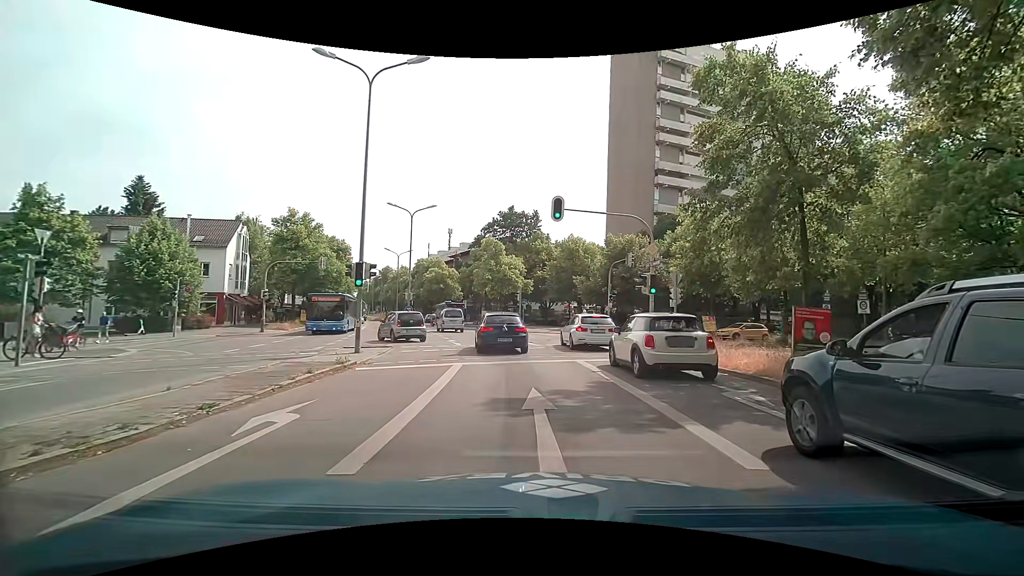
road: secondary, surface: asphalt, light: Day
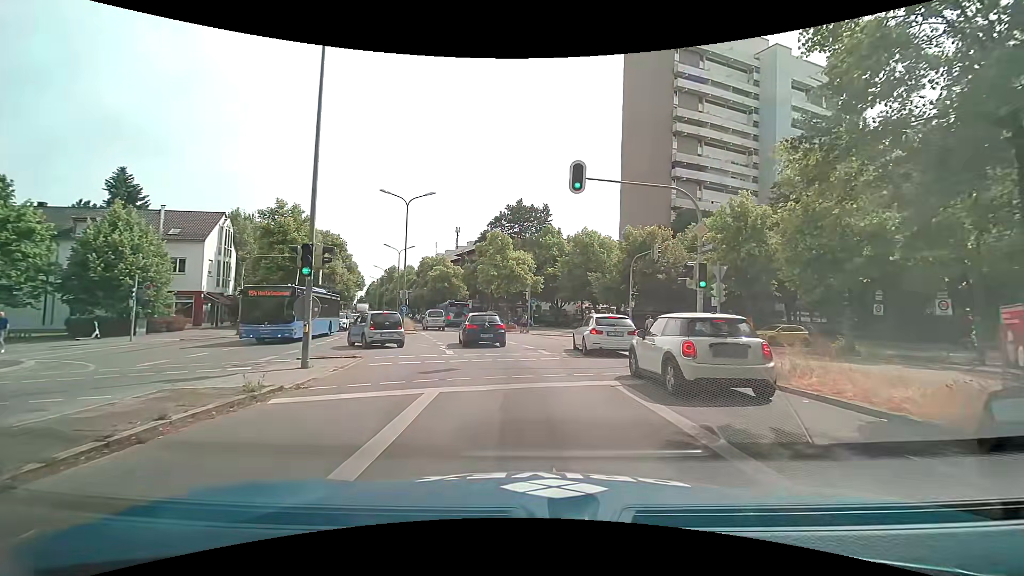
(-0.1, +5.1) m; -2°
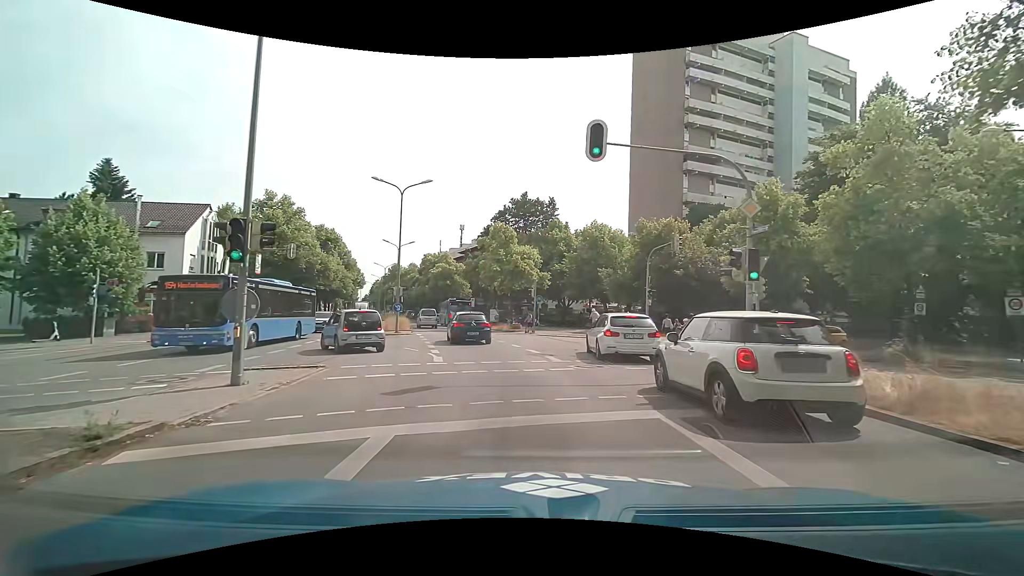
(0.0, +3.4) m; 0°
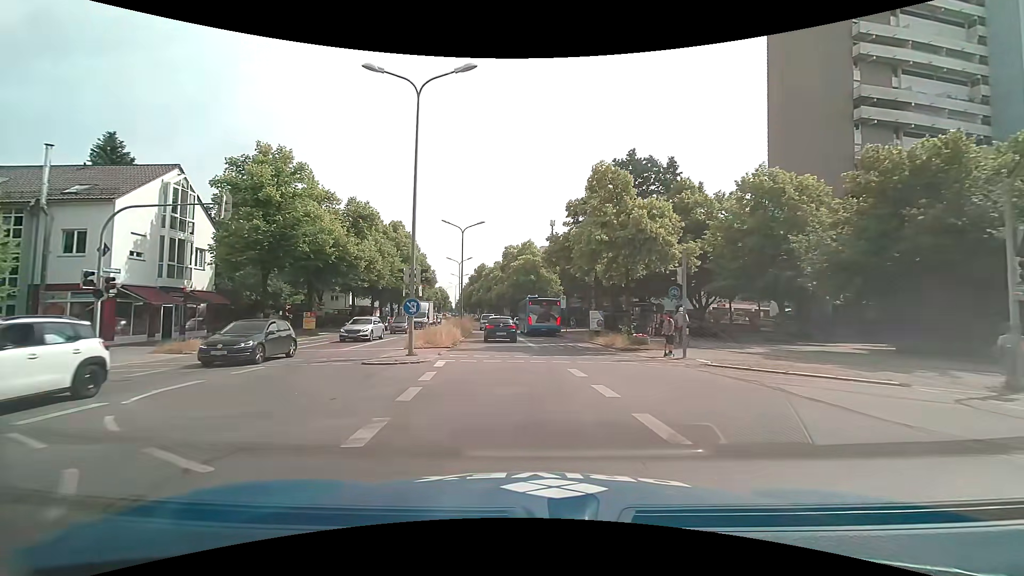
(-1.5, +17.8) m; -11°
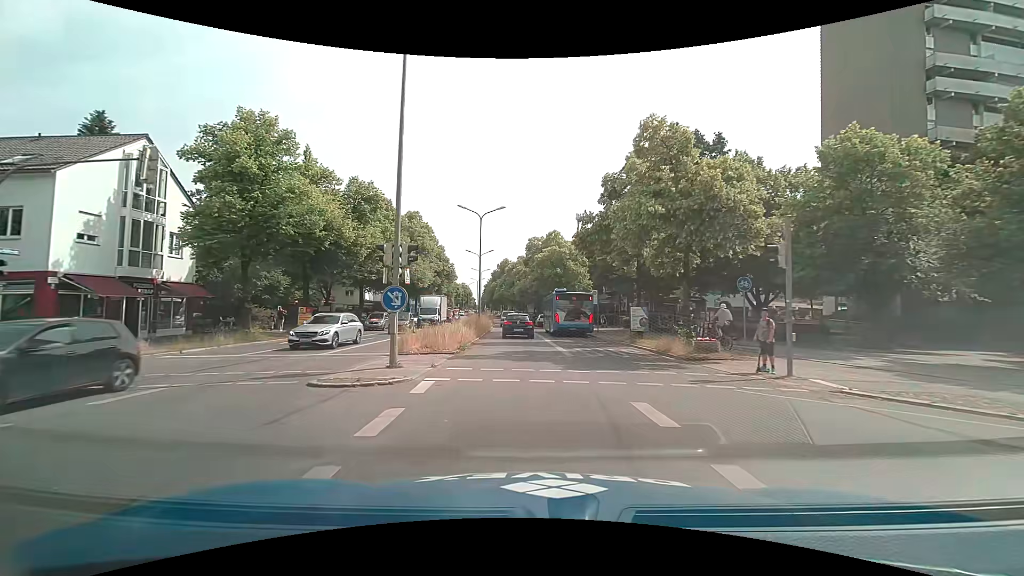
(-0.2, +5.4) m; -3°
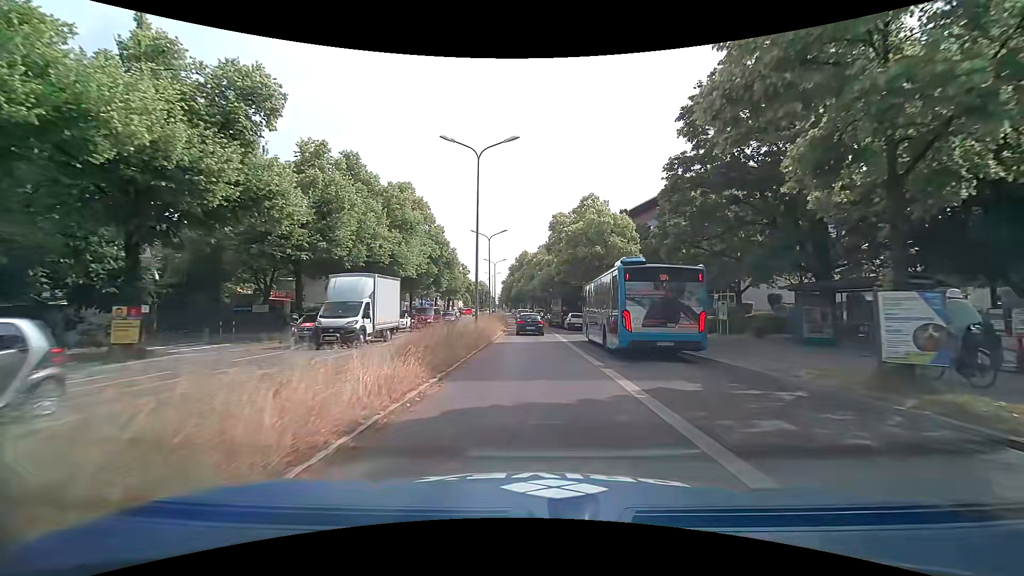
(-0.5, +16.9) m; -3°
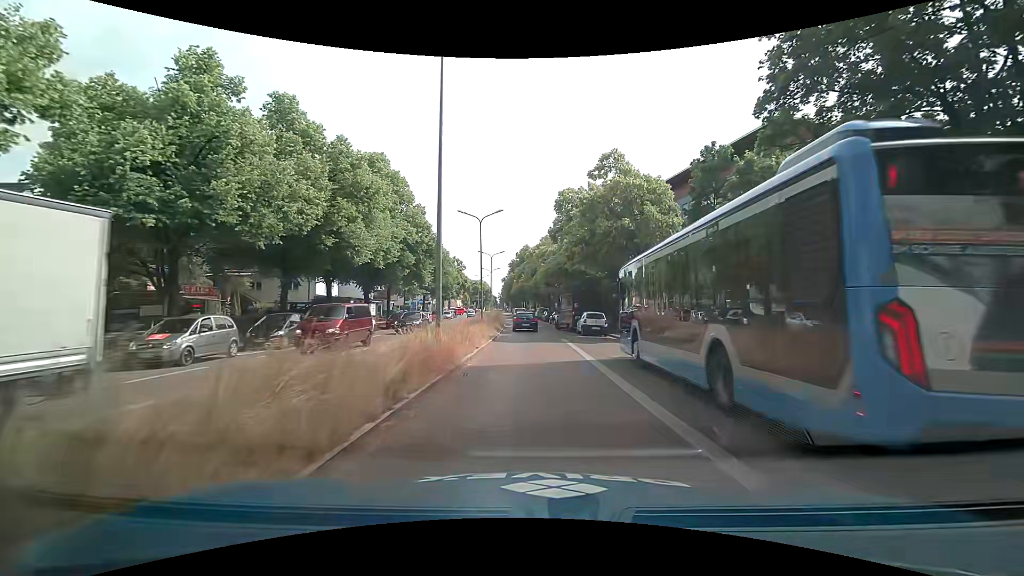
(+0.1, +10.7) m; -1°
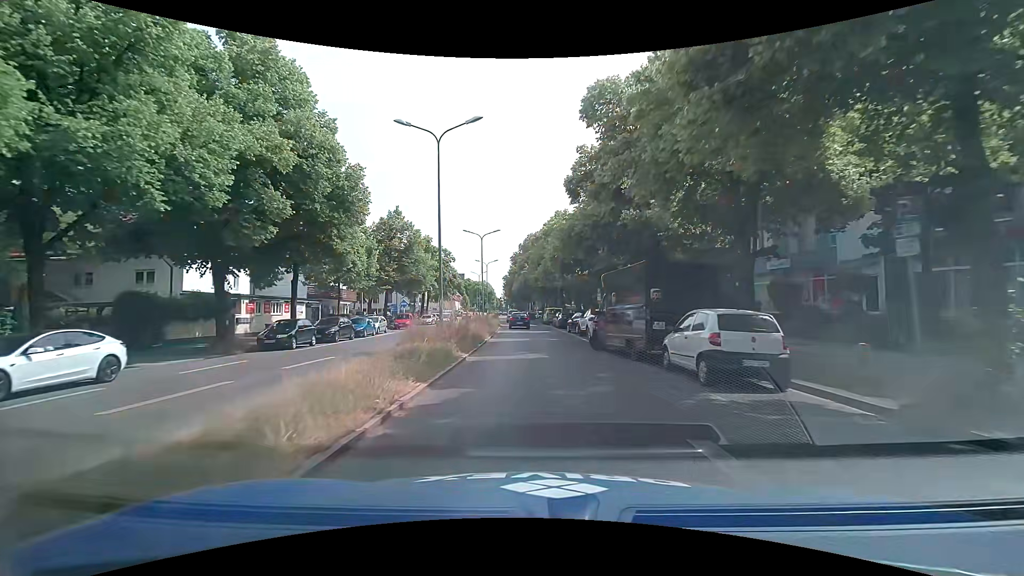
(+0.1, +22.2) m; 0°
(0, +10) (0, +20) (-1, +30) (-1, +40) (-1, +50) (-2, +60) (-2, +70) (-3, +80) (-4, +90) (-5, +100) m
